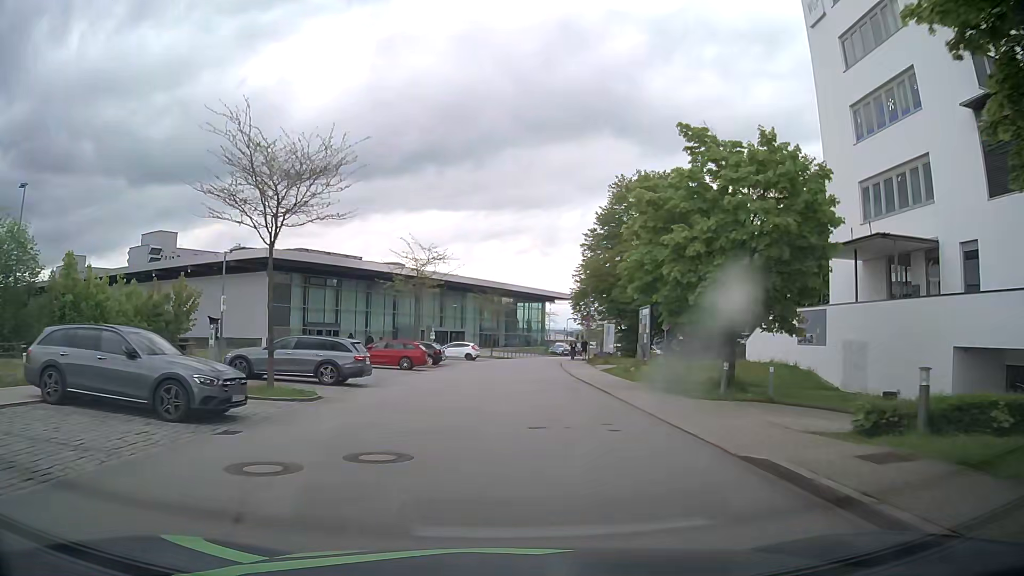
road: residential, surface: asphalt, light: Day
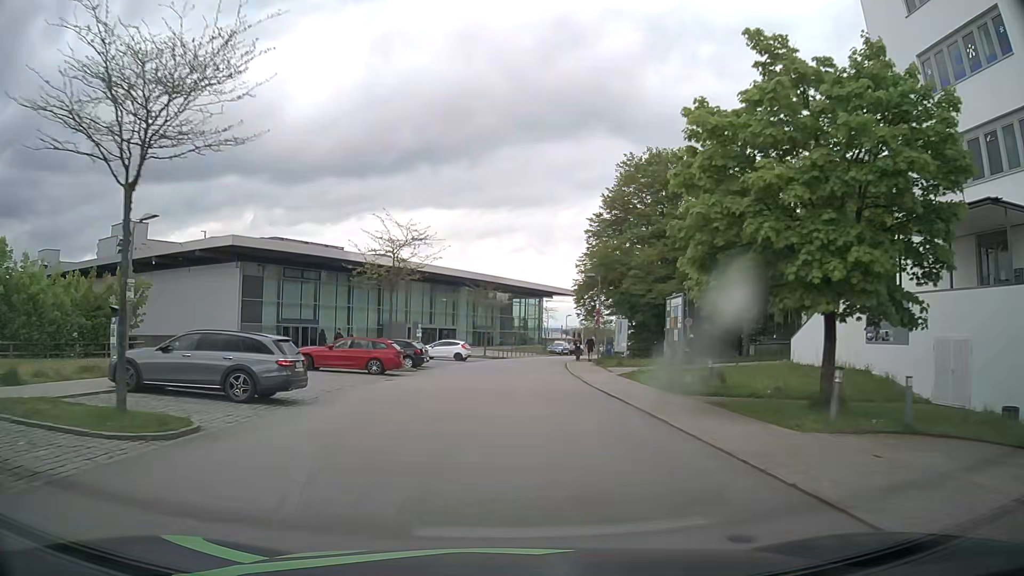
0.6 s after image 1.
(0.0, +6.8) m; +1°
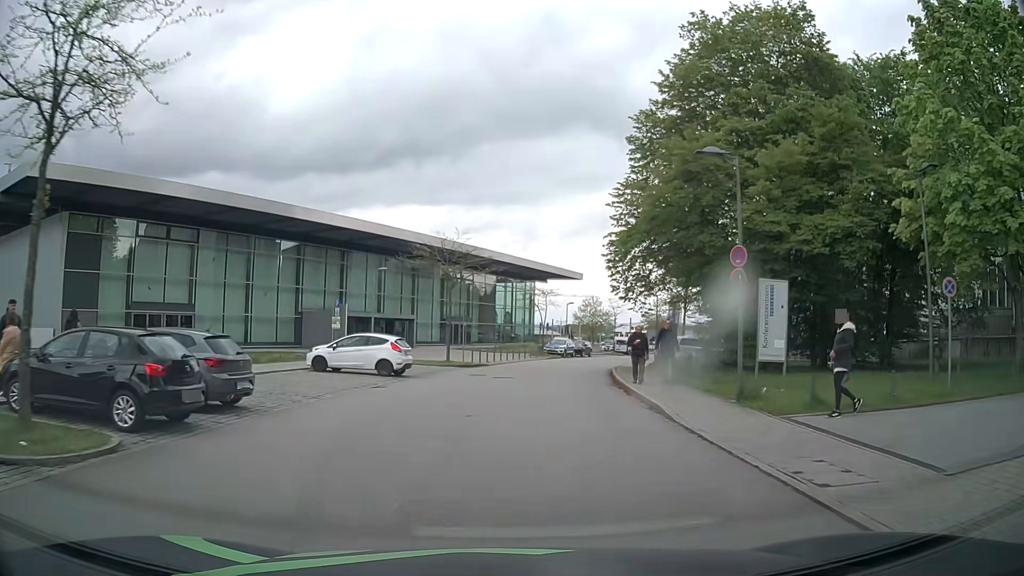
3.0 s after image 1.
(-0.4, +24.6) m; 0°
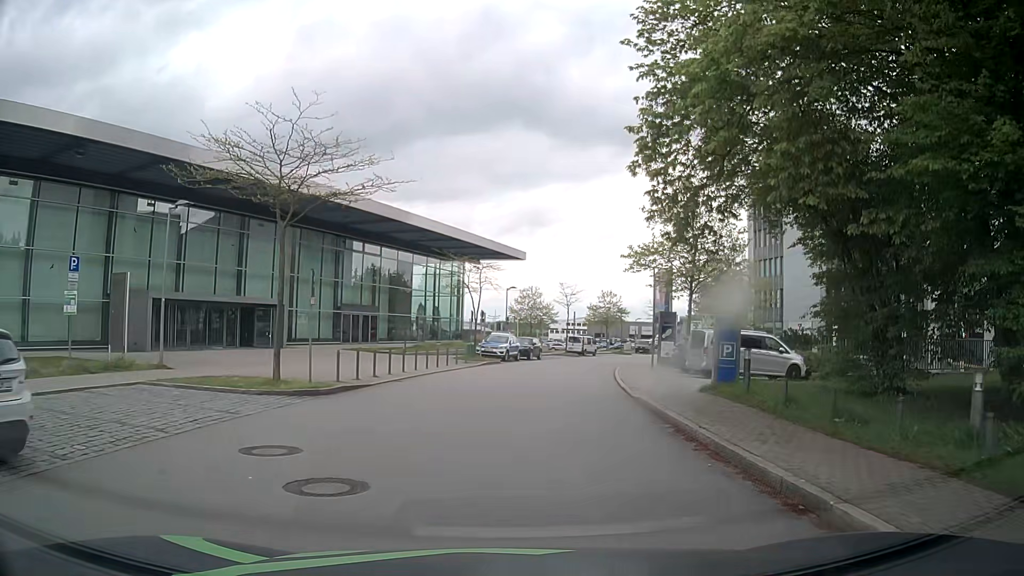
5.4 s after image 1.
(+0.6, +18.0) m; +5°
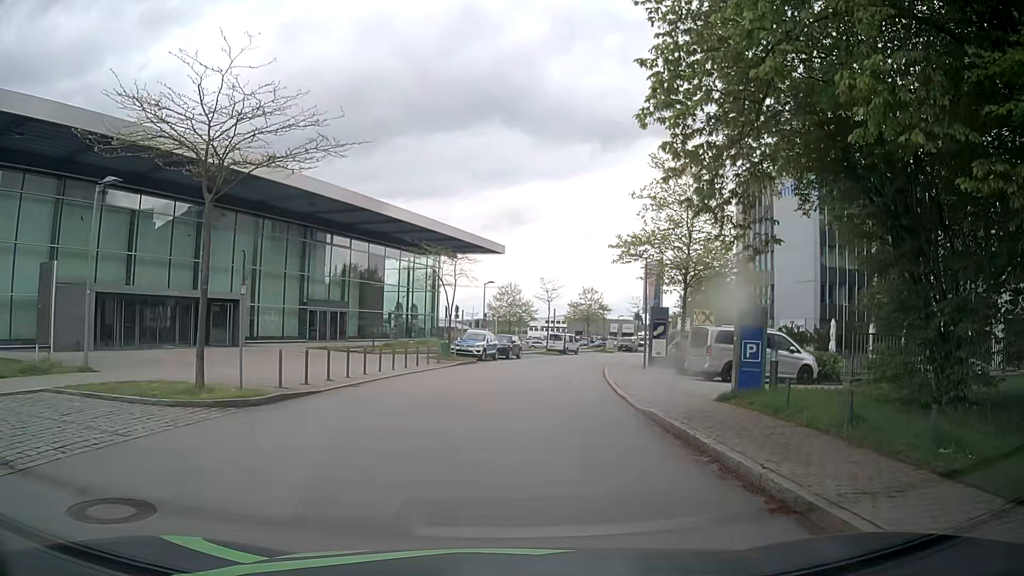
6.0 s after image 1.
(+0.1, +3.0) m; +3°
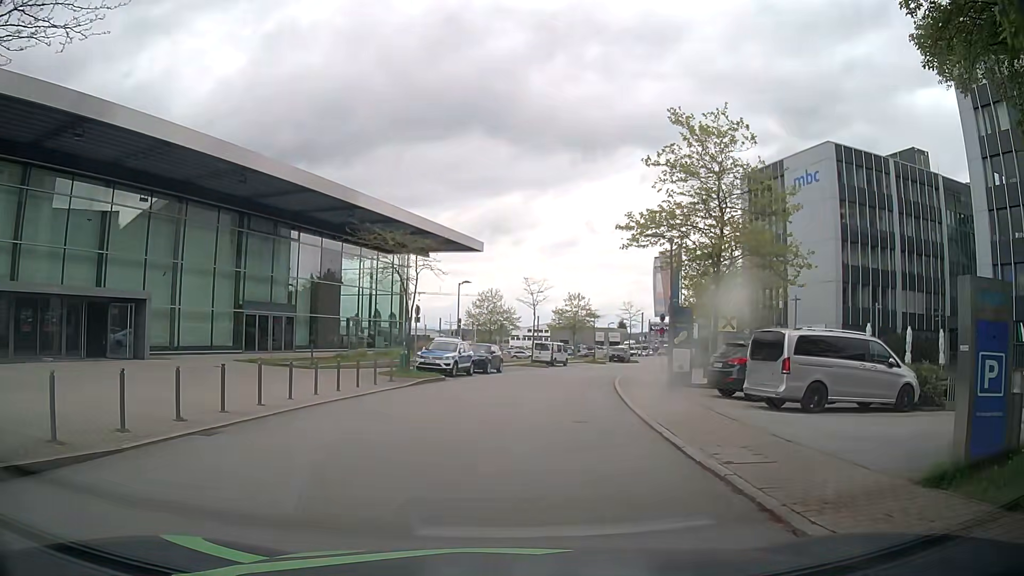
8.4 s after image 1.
(+0.2, +8.0) m; +2°
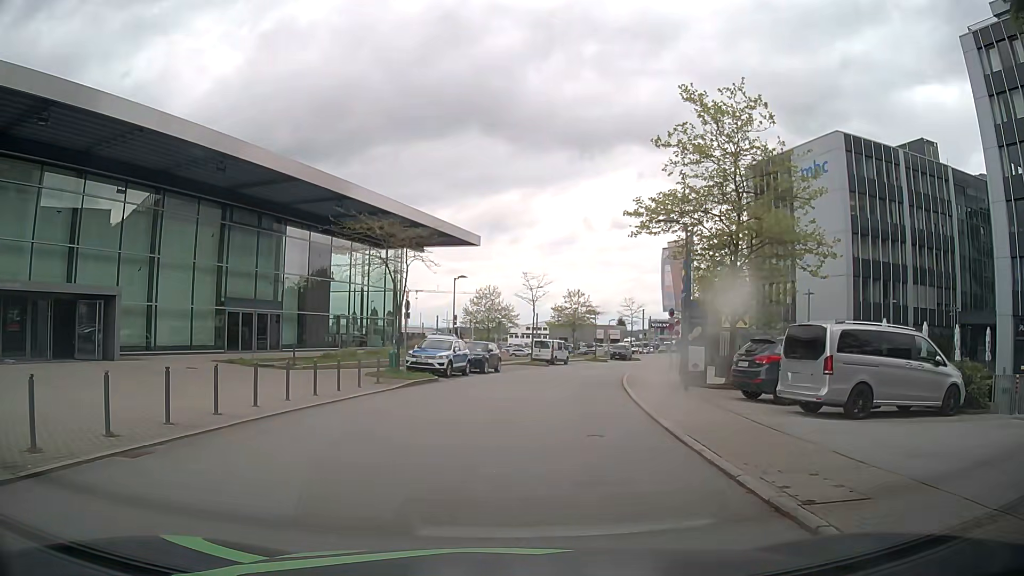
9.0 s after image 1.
(0.0, +2.3) m; +1°
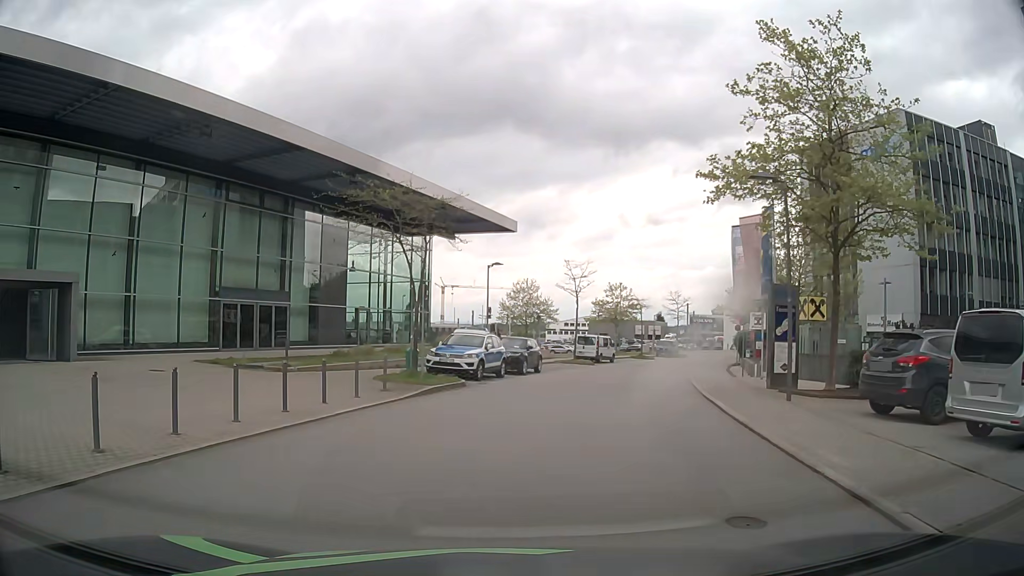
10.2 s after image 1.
(-0.2, +5.1) m; -4°
